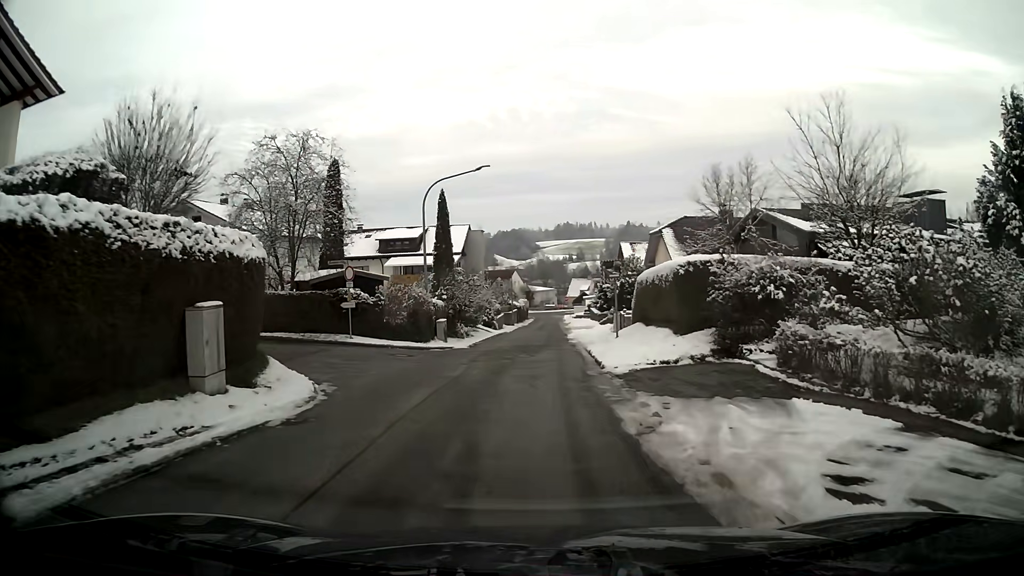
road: residential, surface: asphalt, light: Day
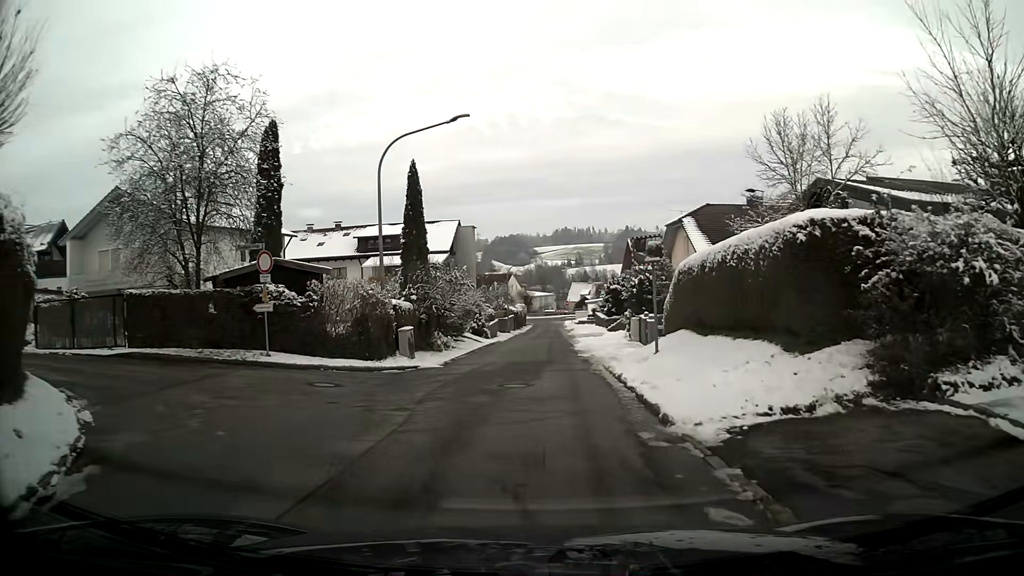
(0.0, +8.2) m; 0°
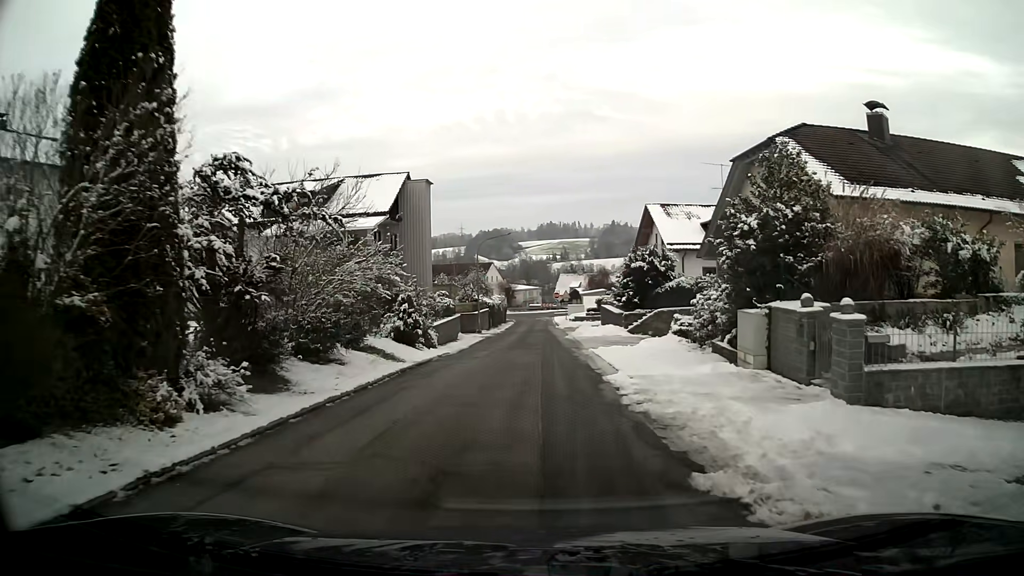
(+0.1, +20.5) m; +1°
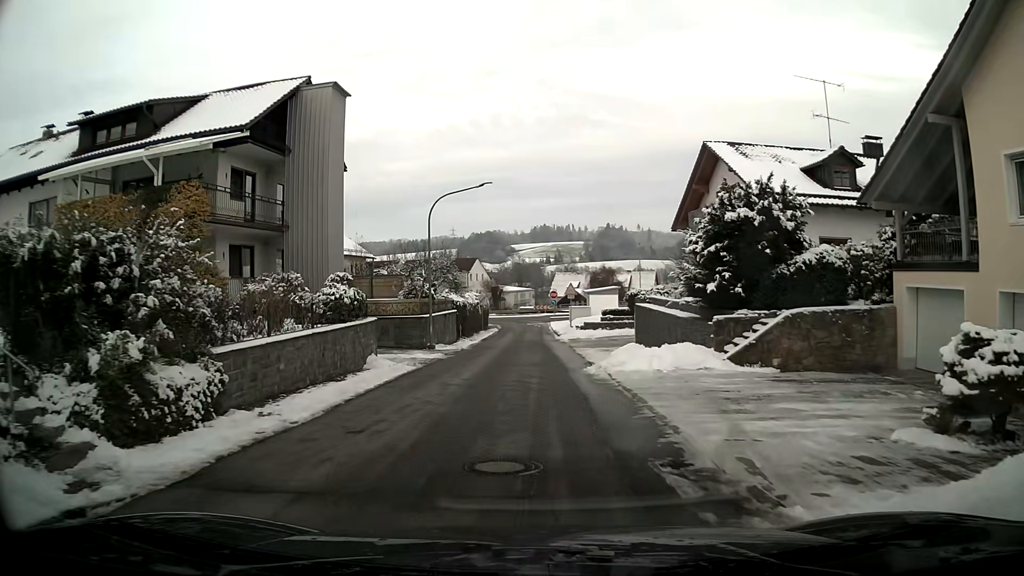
(+0.2, +20.4) m; 0°
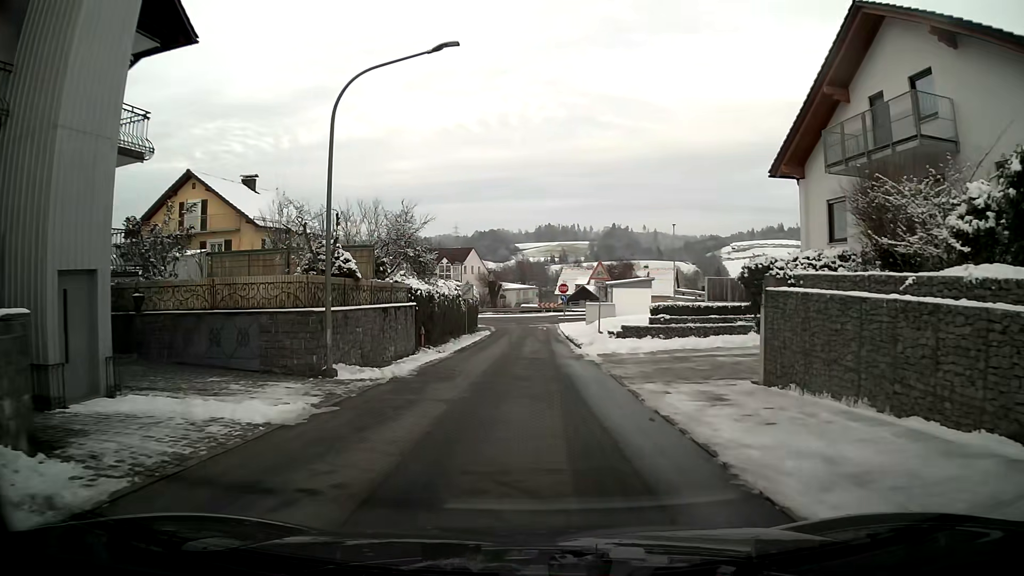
(0.0, +16.3) m; 0°
